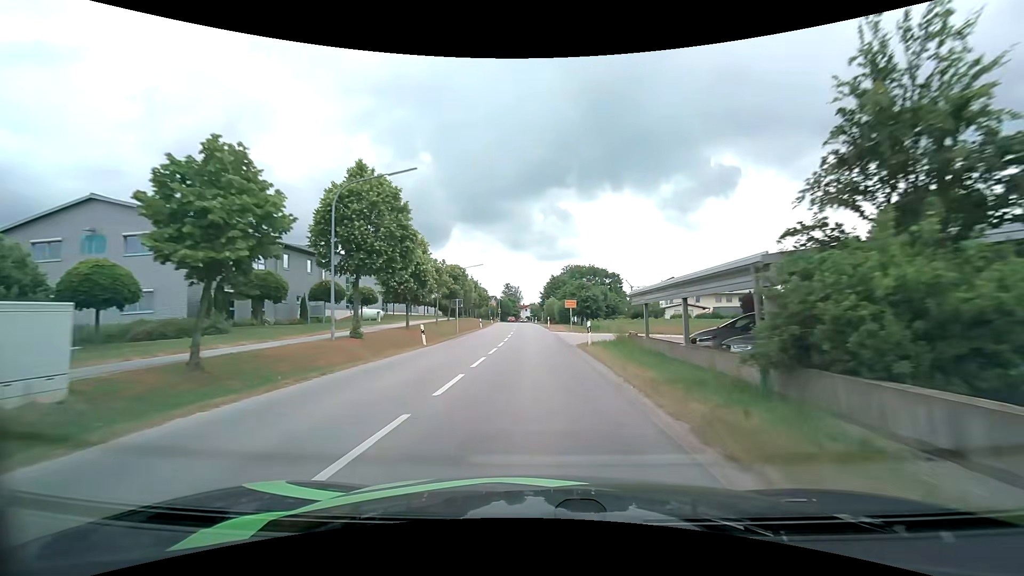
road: secondary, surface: asphalt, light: Day
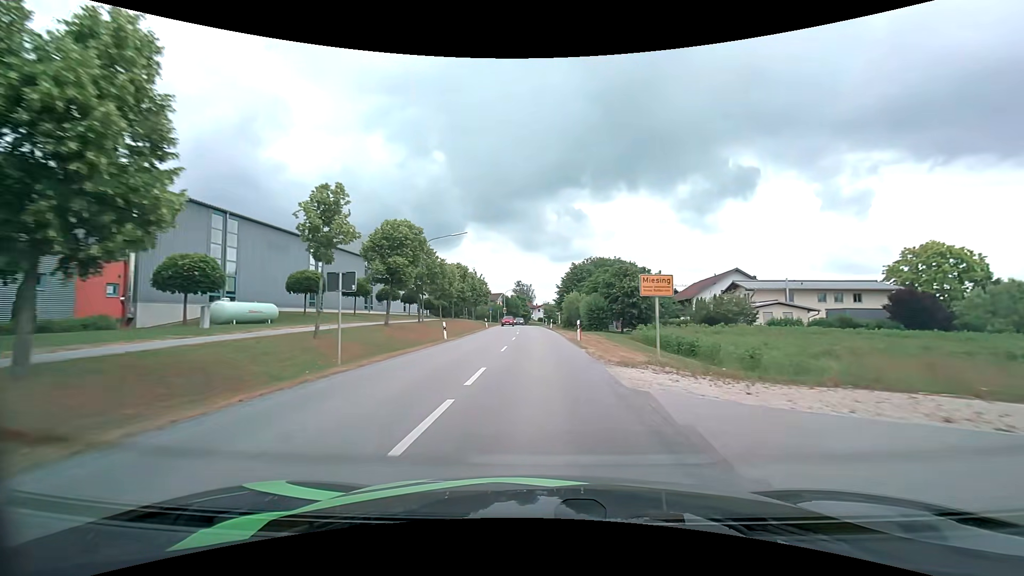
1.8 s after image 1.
(-0.1, +26.3) m; -1°
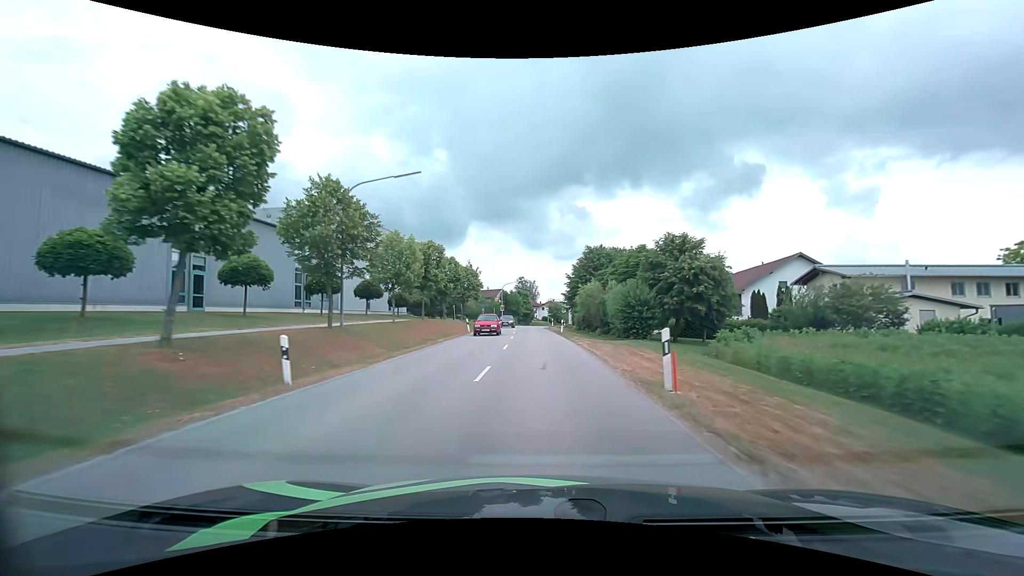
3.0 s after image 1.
(-0.1, +17.6) m; -1°
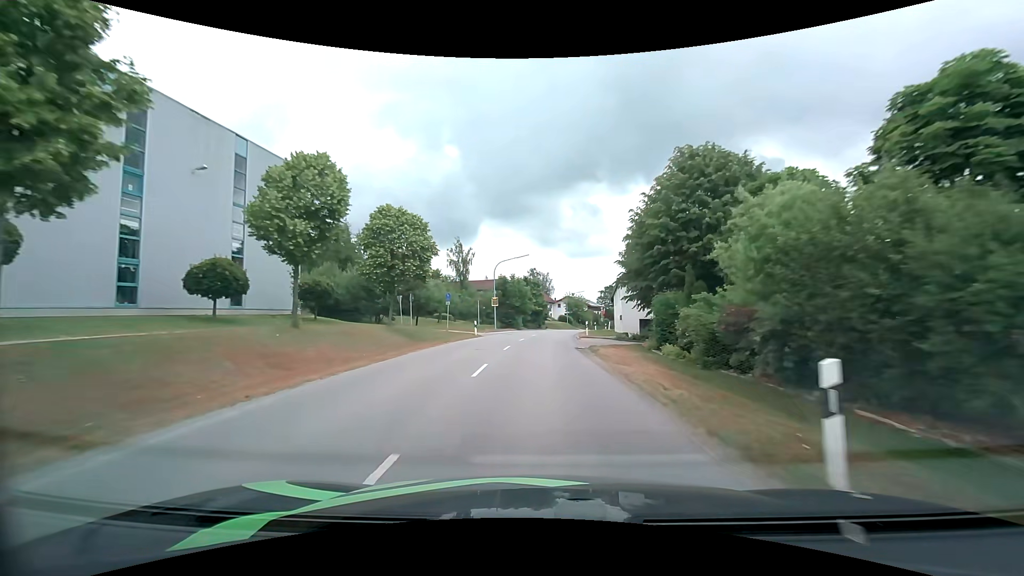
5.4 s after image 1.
(-0.5, +35.1) m; -2°
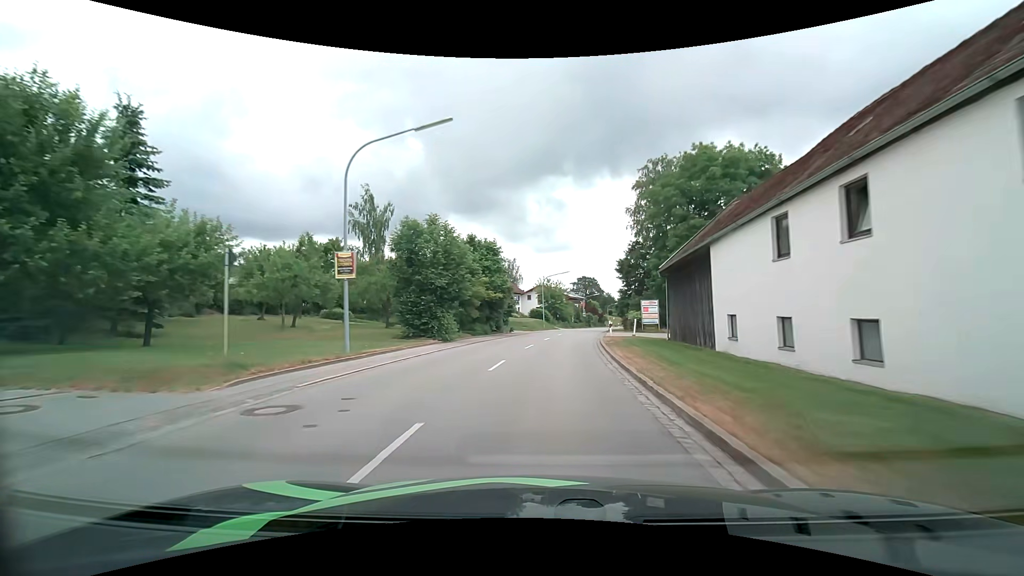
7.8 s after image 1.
(+0.7, +34.4) m; +4°
(0, +10) (+1, +20) (+1, +30) (+3, +40) (+4, +50) (+5, +60) (+7, +70) (+9, +79) (+11, +89) (+13, +99) m
